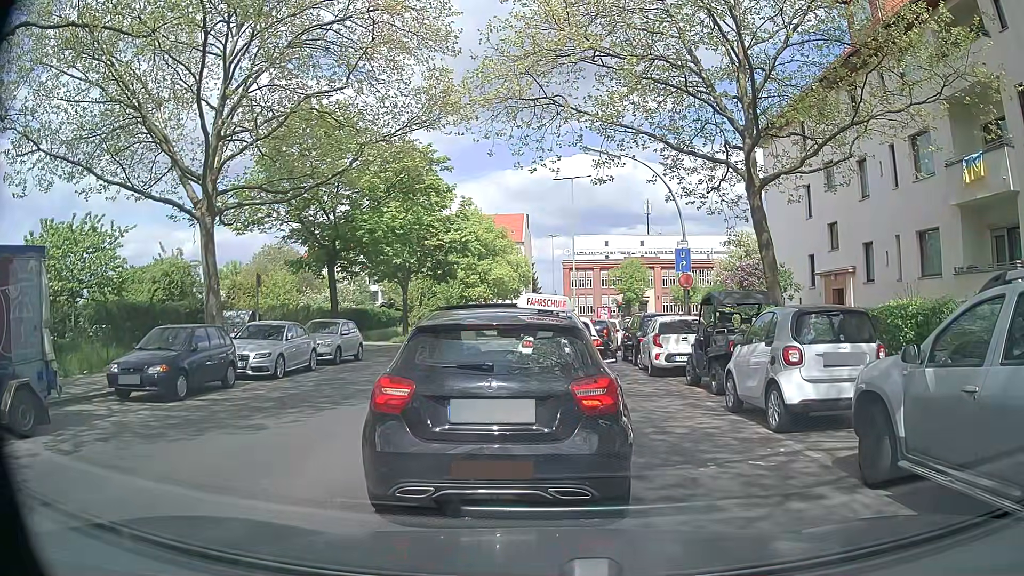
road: tertiary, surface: asphalt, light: Day
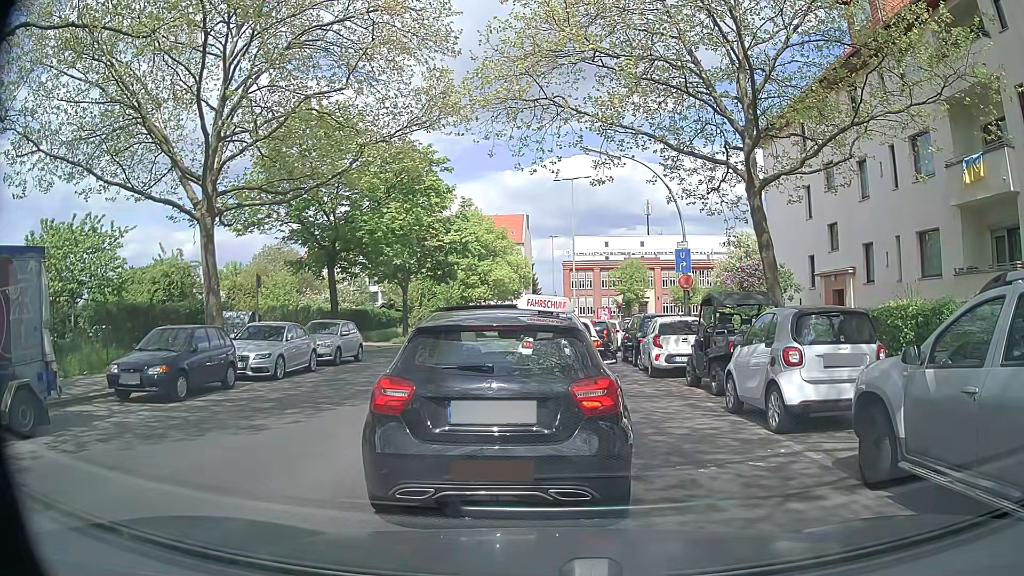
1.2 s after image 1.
(0.0, +0.1) m; 0°
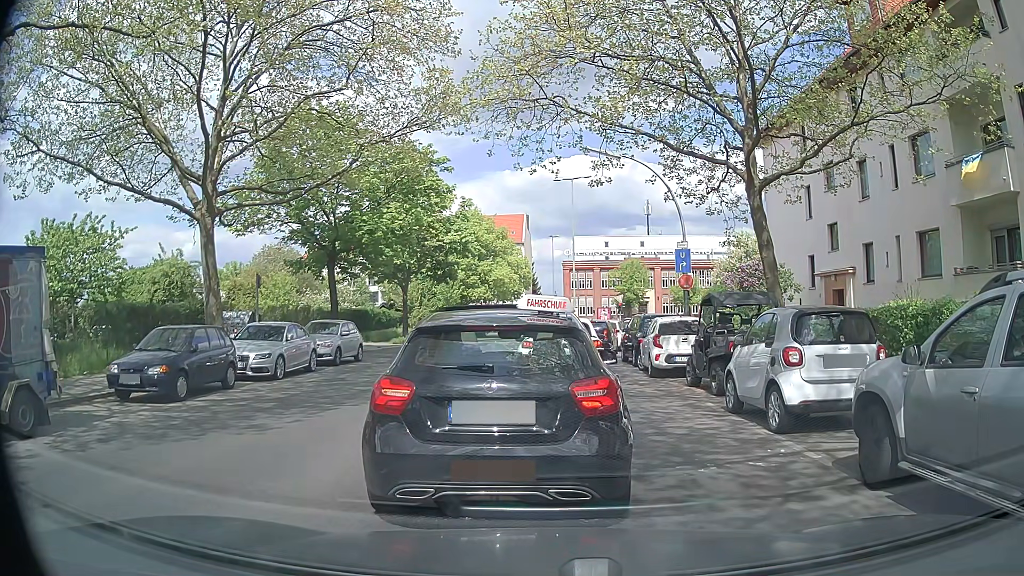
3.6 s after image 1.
(0.0, 0.0) m; 0°
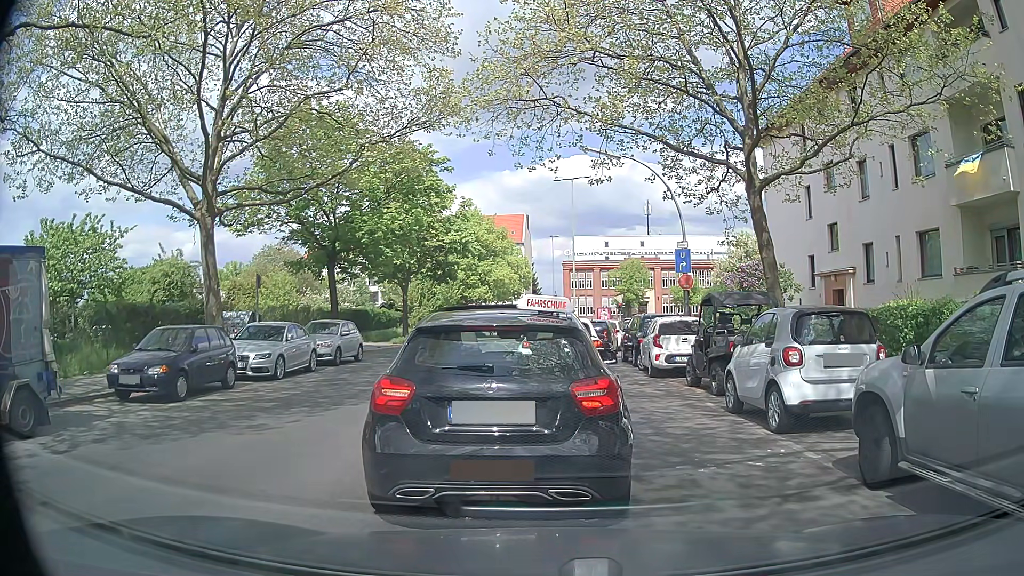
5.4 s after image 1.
(0.0, 0.0) m; 0°
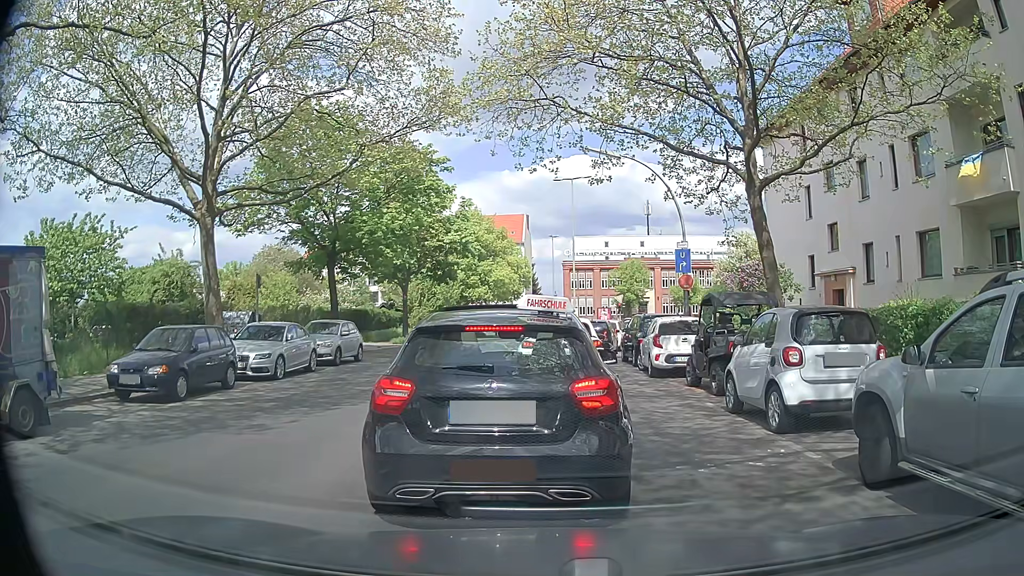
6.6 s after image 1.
(0.0, 0.0) m; 0°
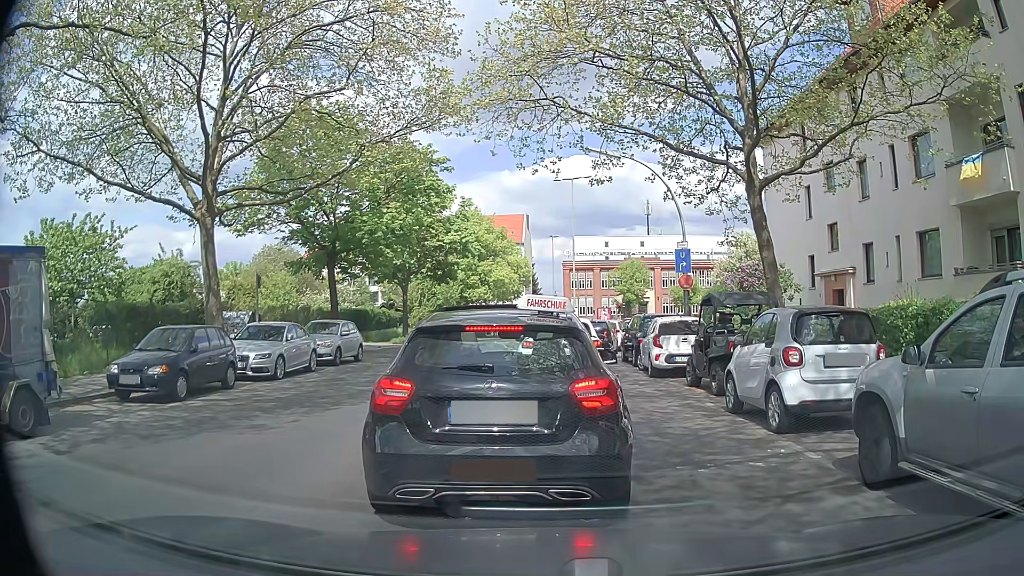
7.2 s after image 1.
(0.0, 0.0) m; 0°
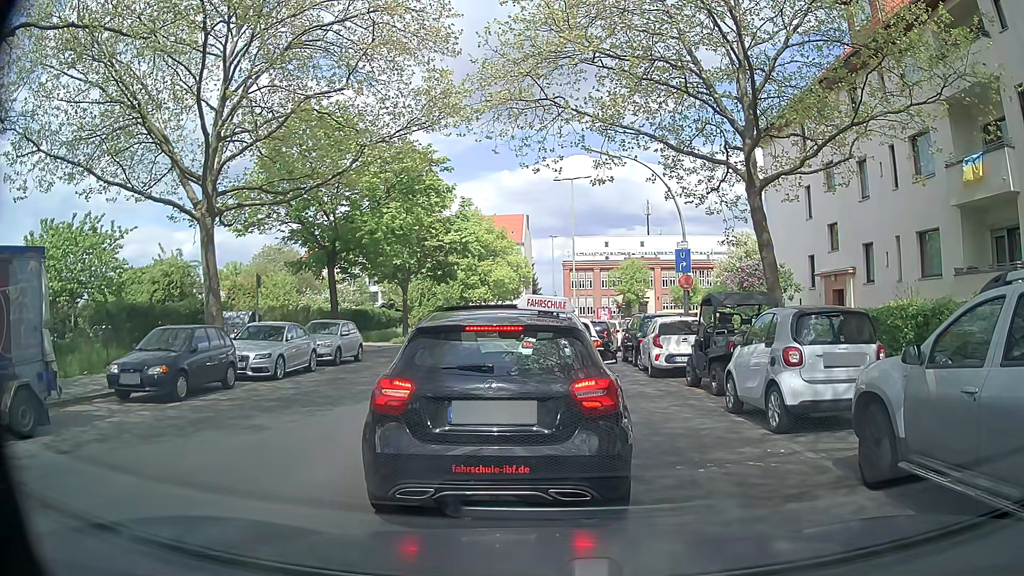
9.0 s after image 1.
(0.0, 0.0) m; 0°
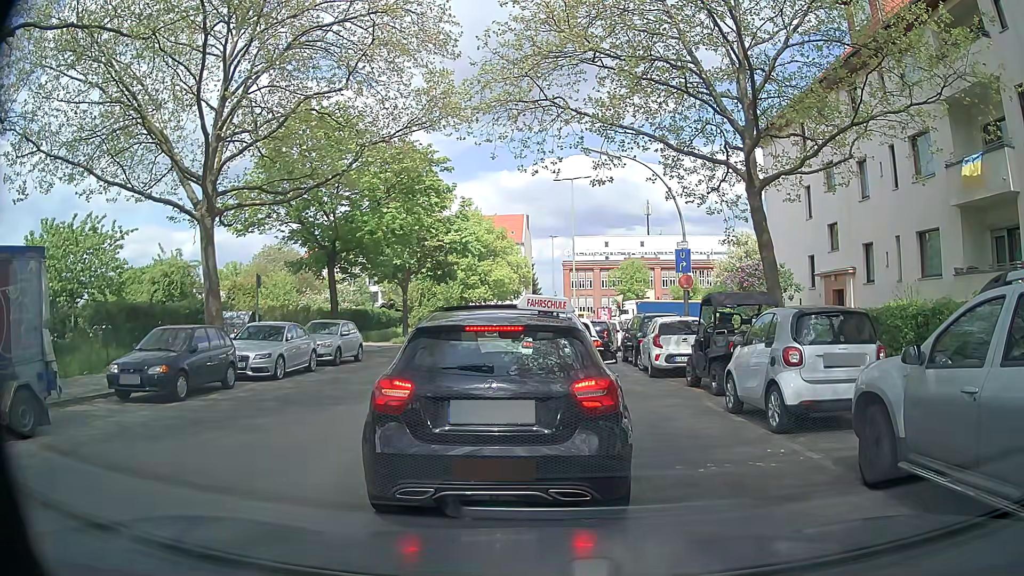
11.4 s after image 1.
(0.0, 0.0) m; 0°
